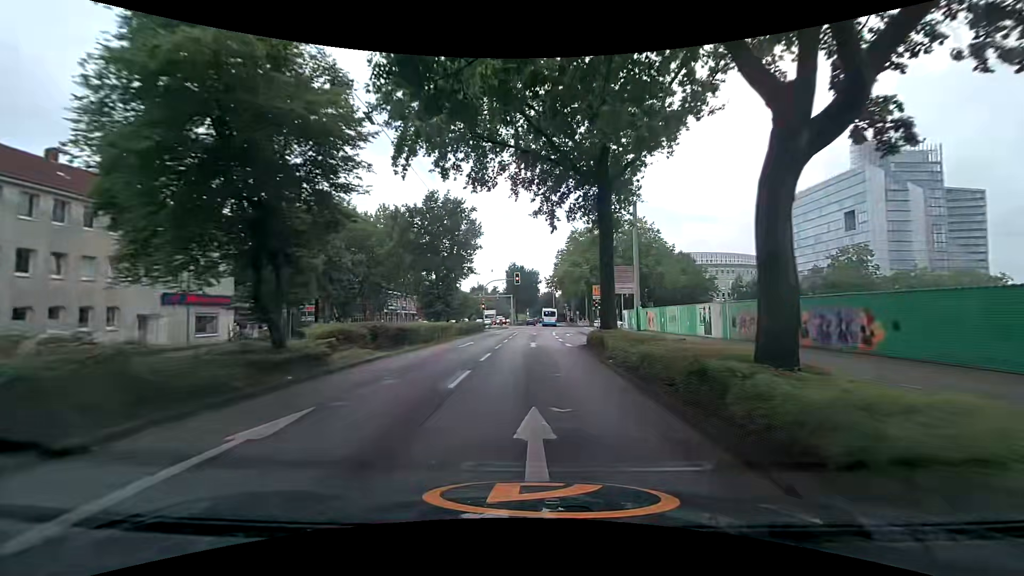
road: secondary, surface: asphalt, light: Day
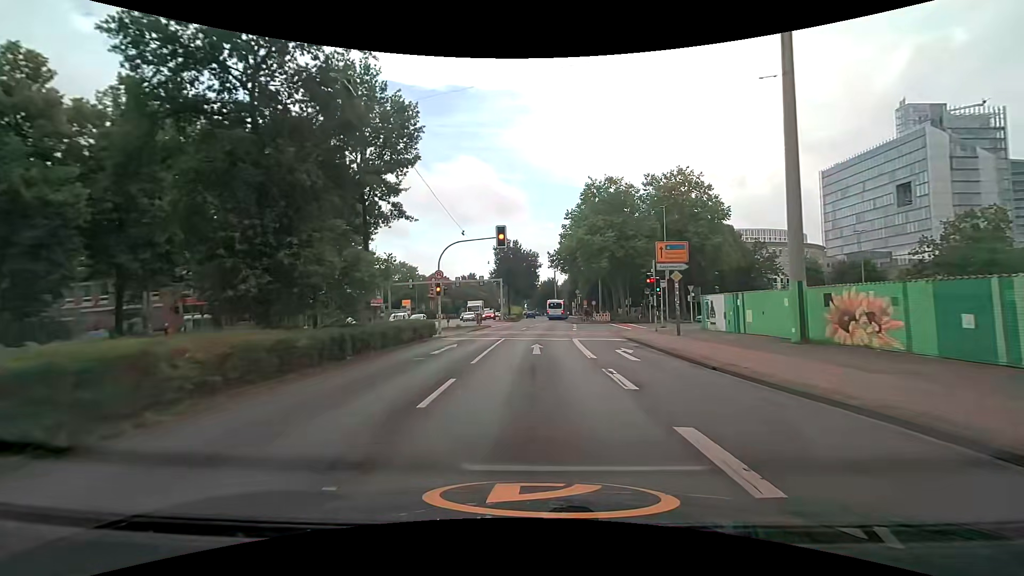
(+0.2, +26.5) m; +1°
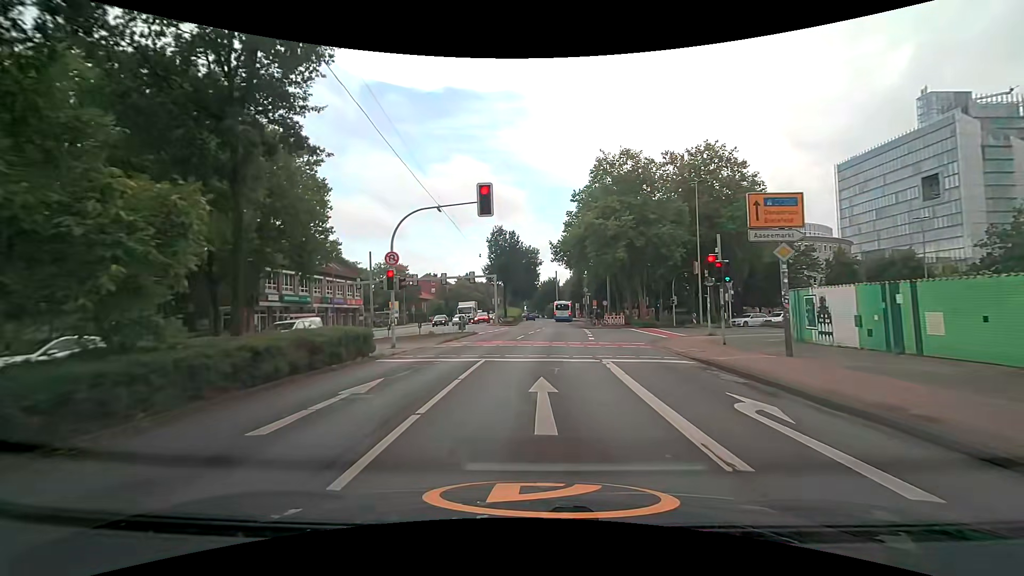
(-0.2, +10.1) m; -1°
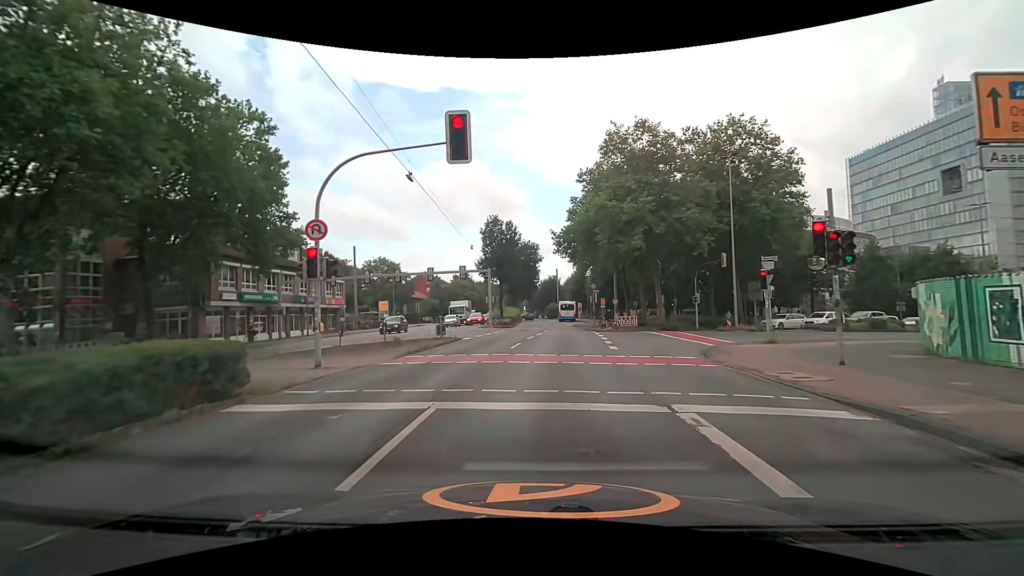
(0.0, +6.9) m; -1°
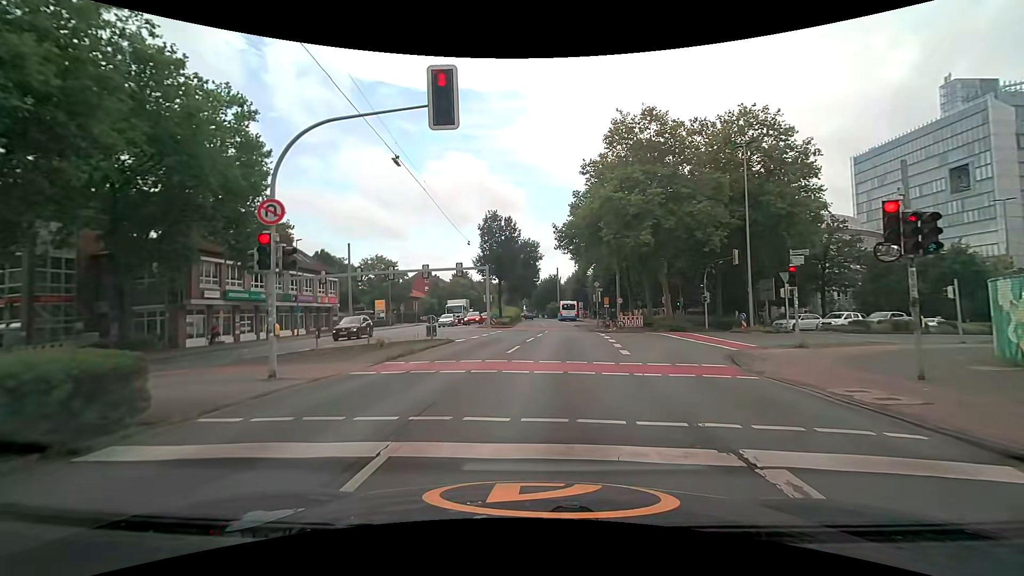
(0.0, +2.2) m; 0°
(0, +10) (+1, +20) (+2, +30) (+3, +40) (+4, +50) (+4, +60) (+5, +70) (+5, +80) (+5, +90) (+5, +100) m
